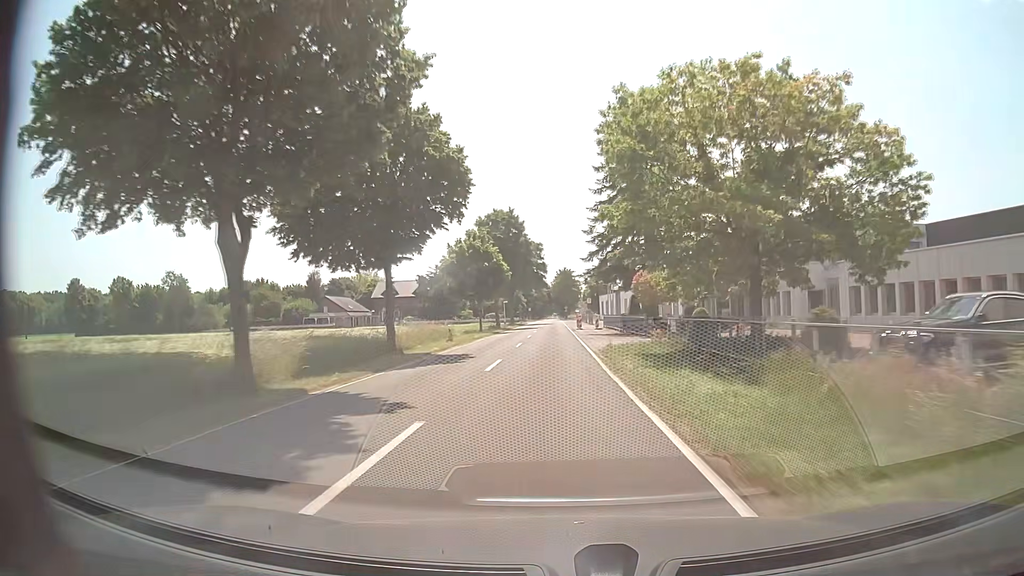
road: tertiary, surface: asphalt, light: Day
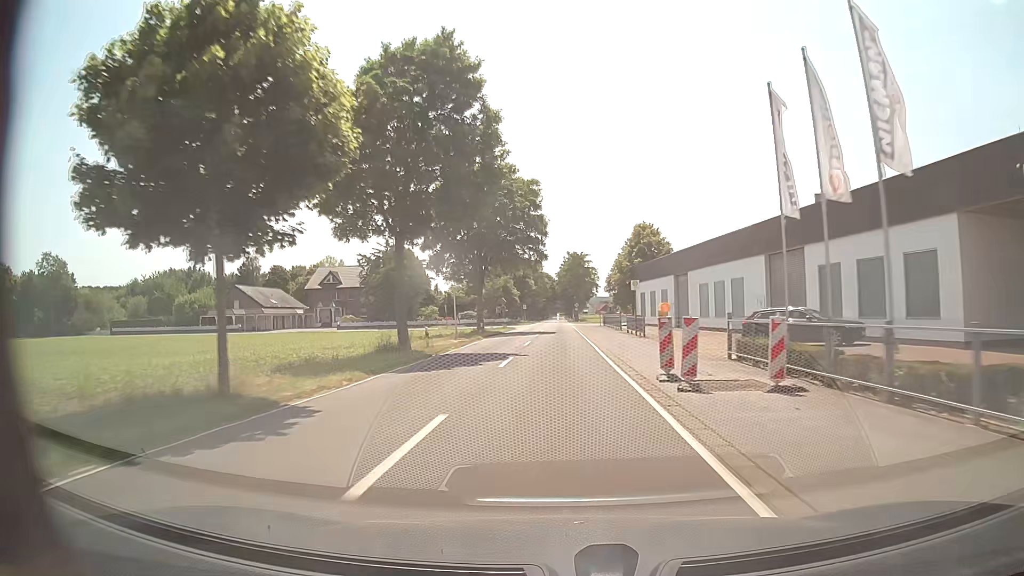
(-0.1, +47.3) m; 0°
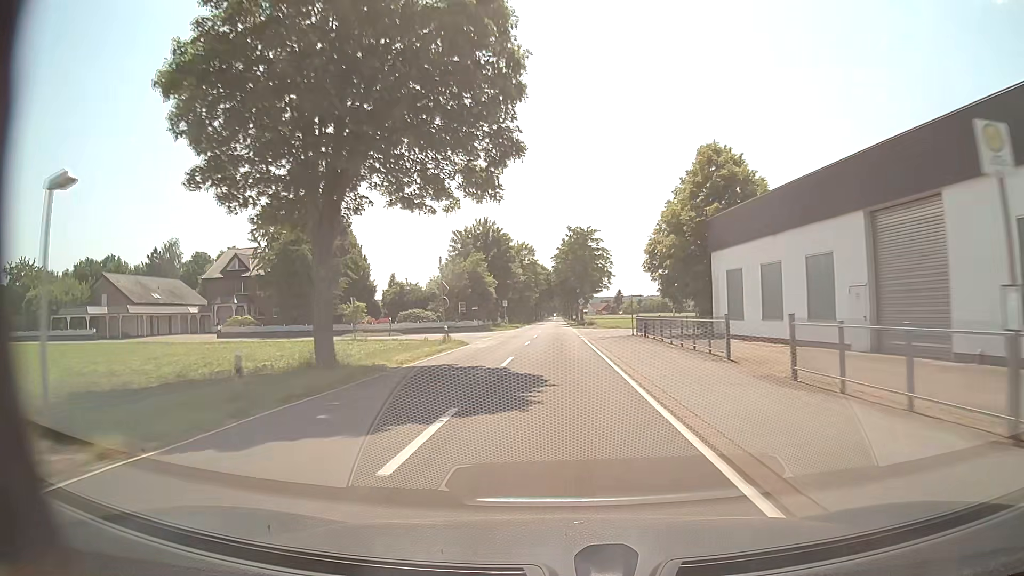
(-0.4, +35.5) m; 0°
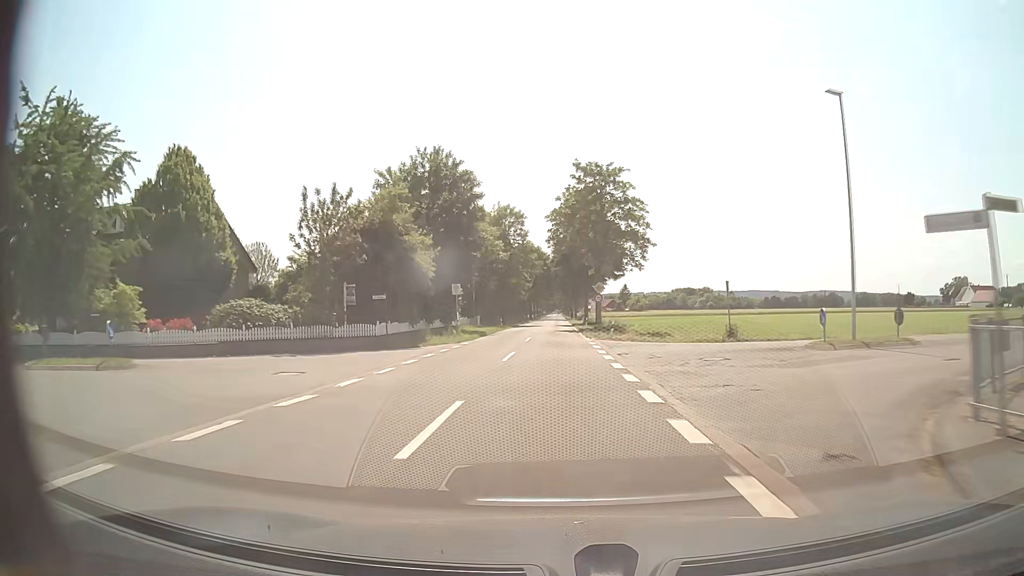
(-0.1, +35.5) m; 0°
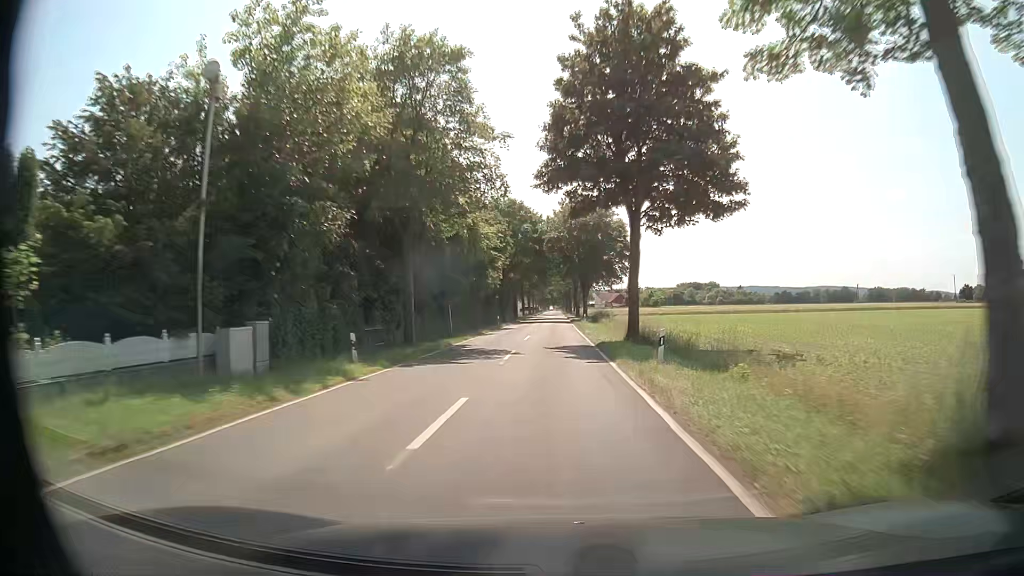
(+0.2, +47.3) m; 0°
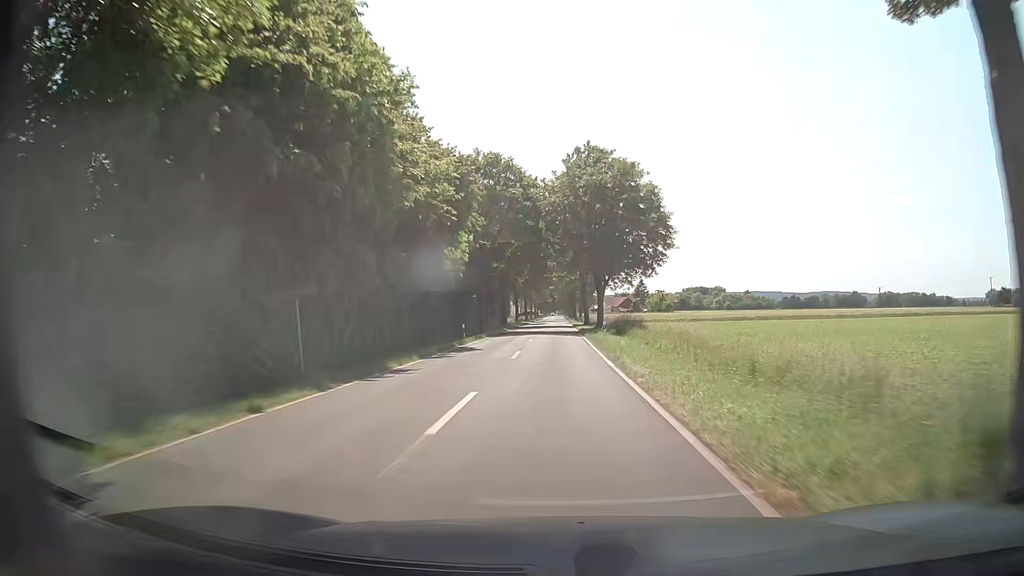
(0.0, +23.7) m; 0°
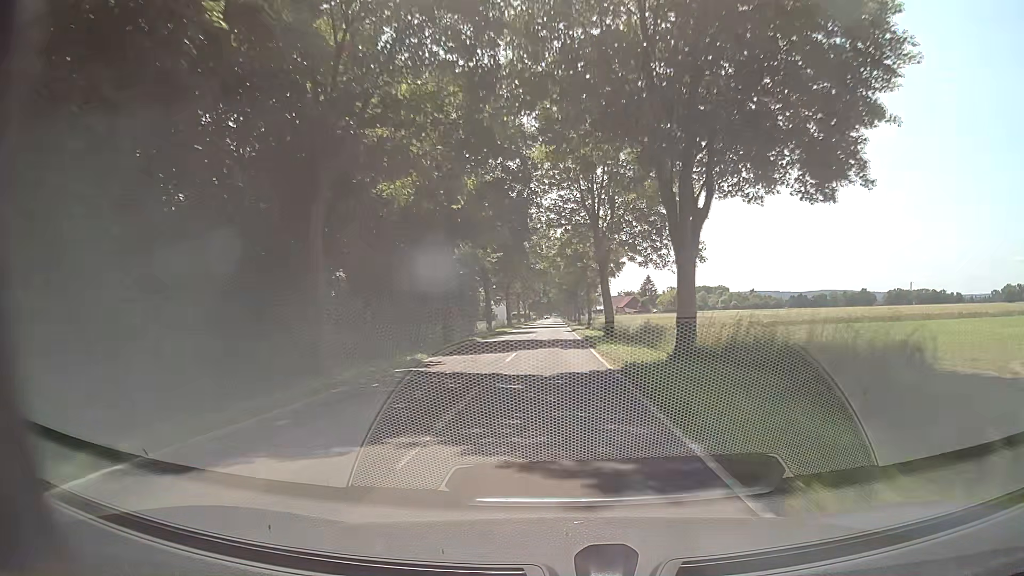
(+0.4, +35.5) m; +1°
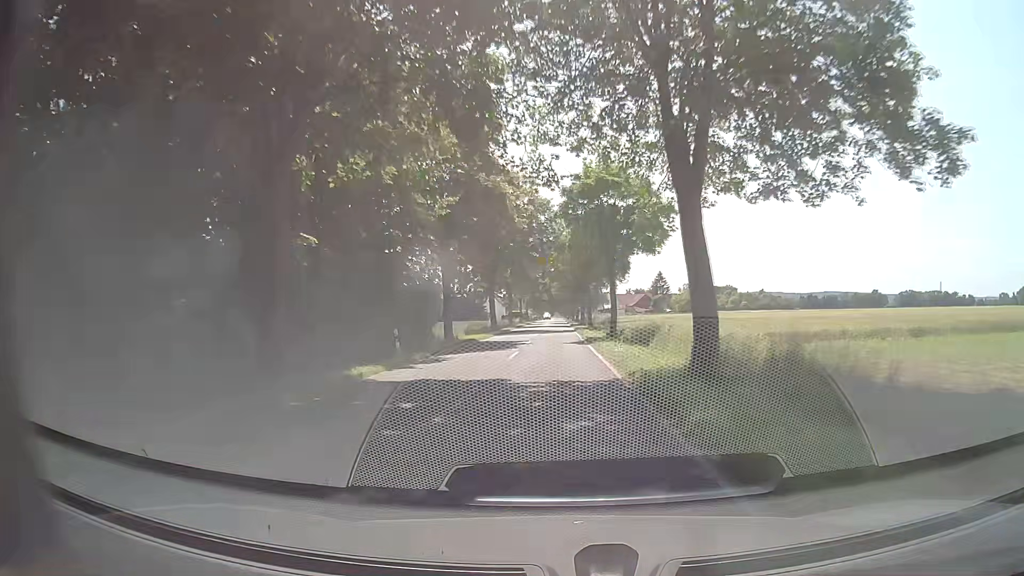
(0.0, +23.6) m; 0°
(0, +10) (0, +20) (0, +30) (0, +40) (0, +50) (0, +60) (0, +70) (0, +80) (0, +90) (0, +100) m
